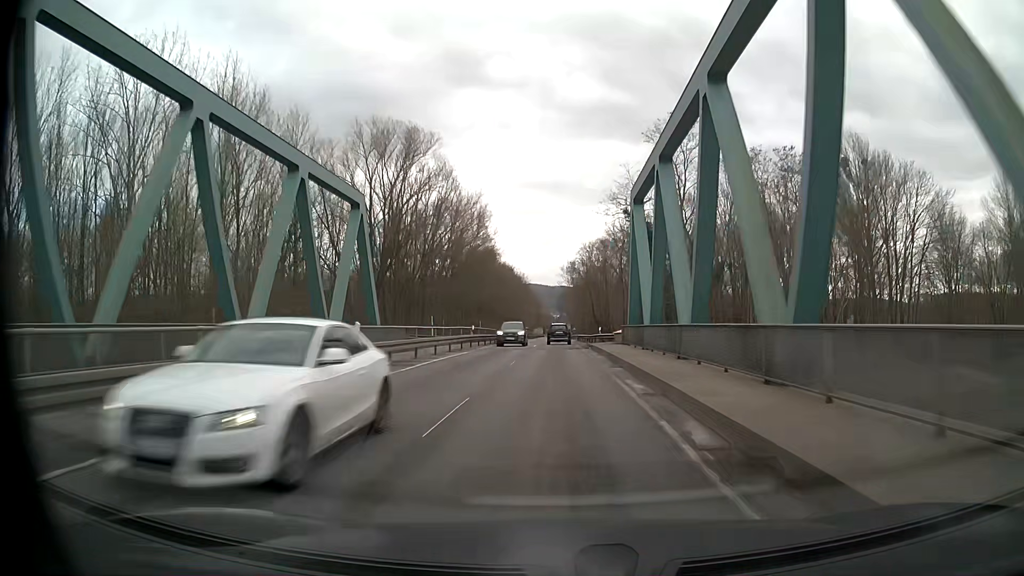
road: tertiary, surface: asphalt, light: Day
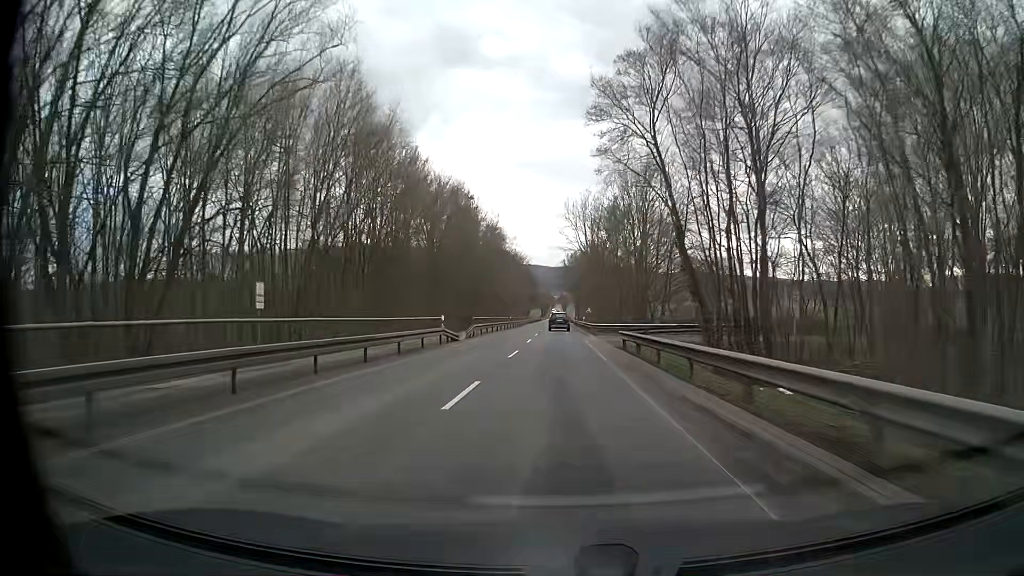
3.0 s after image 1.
(+0.2, +59.3) m; +1°
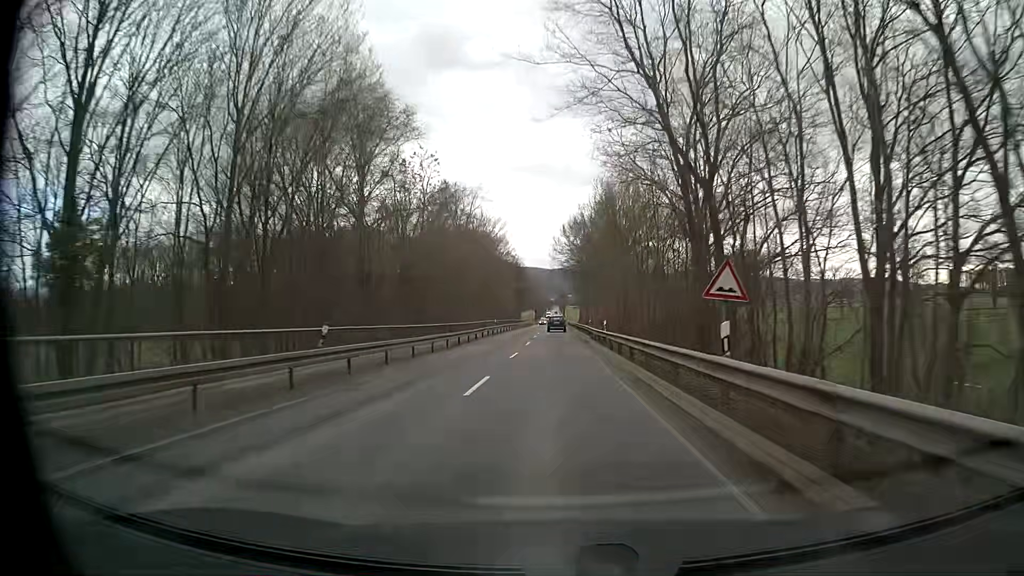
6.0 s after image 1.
(-0.5, +57.6) m; -1°
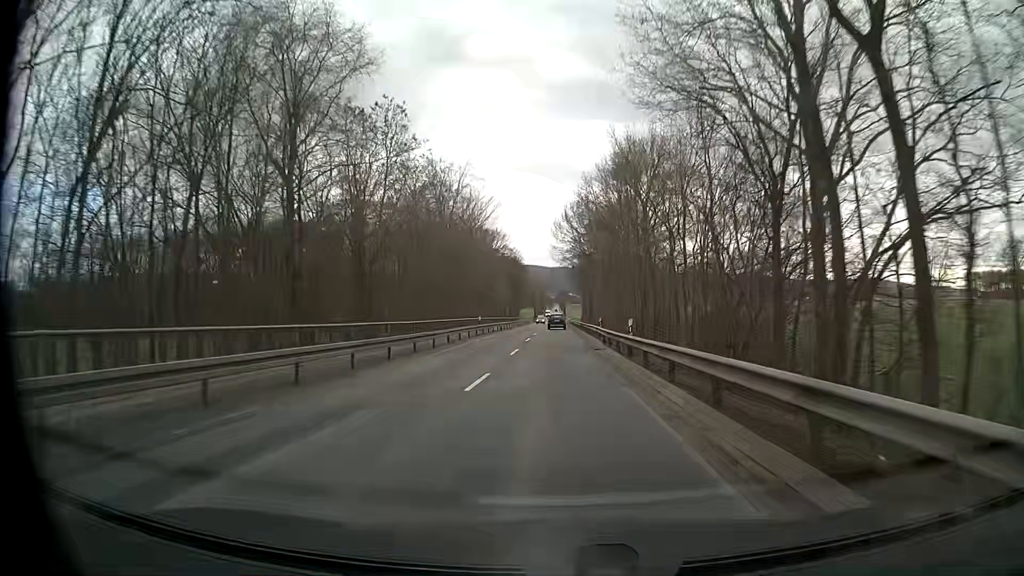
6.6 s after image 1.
(+0.1, +11.8) m; 0°
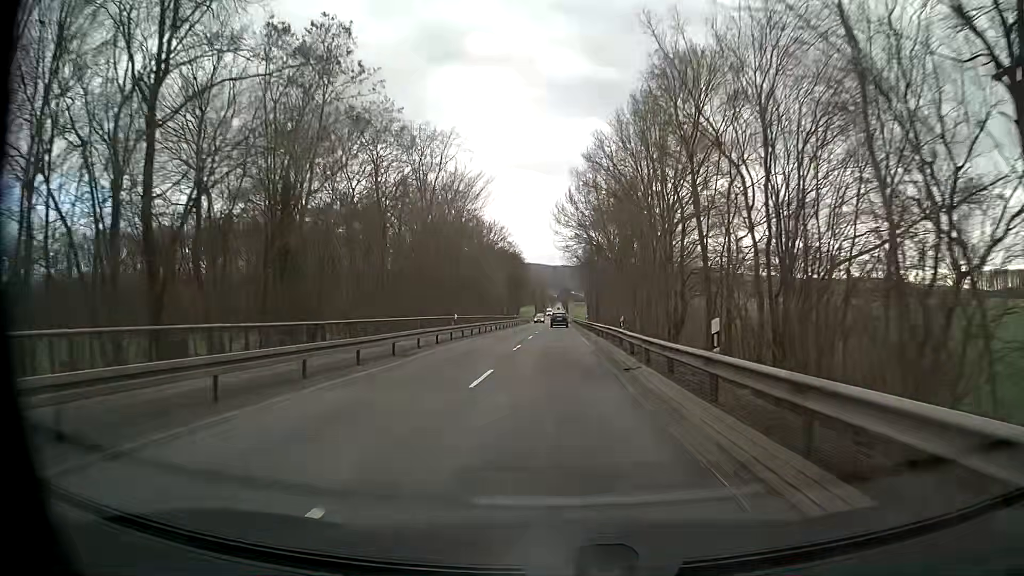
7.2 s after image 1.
(-0.1, +11.8) m; 0°
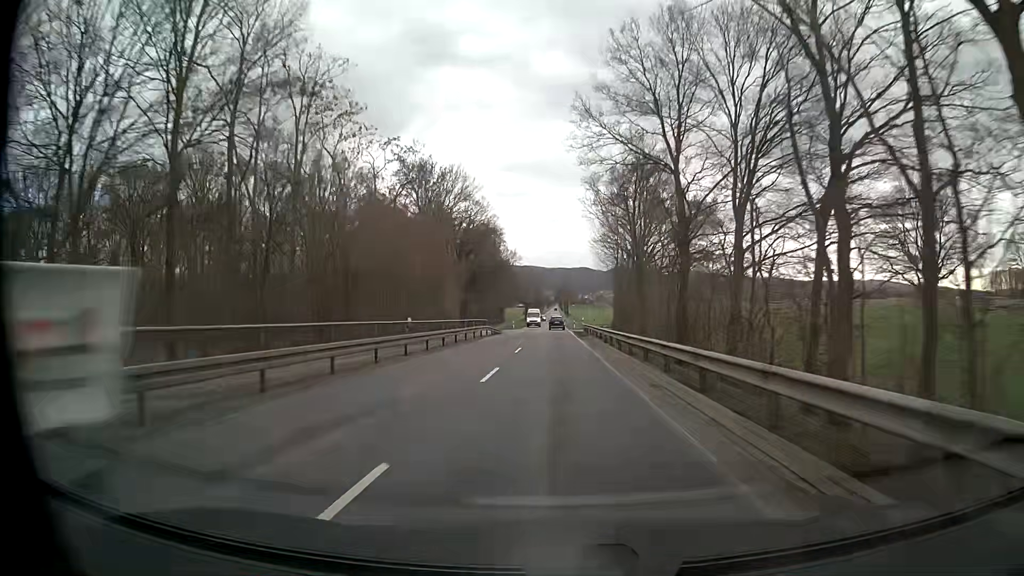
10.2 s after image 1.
(-0.4, +58.7) m; -1°
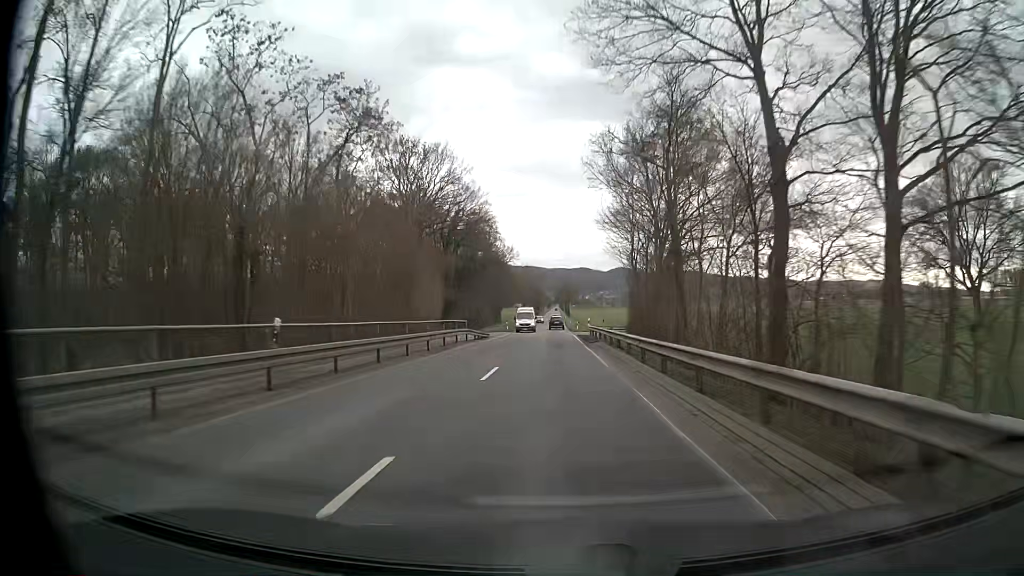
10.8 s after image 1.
(+0.1, +11.8) m; +1°
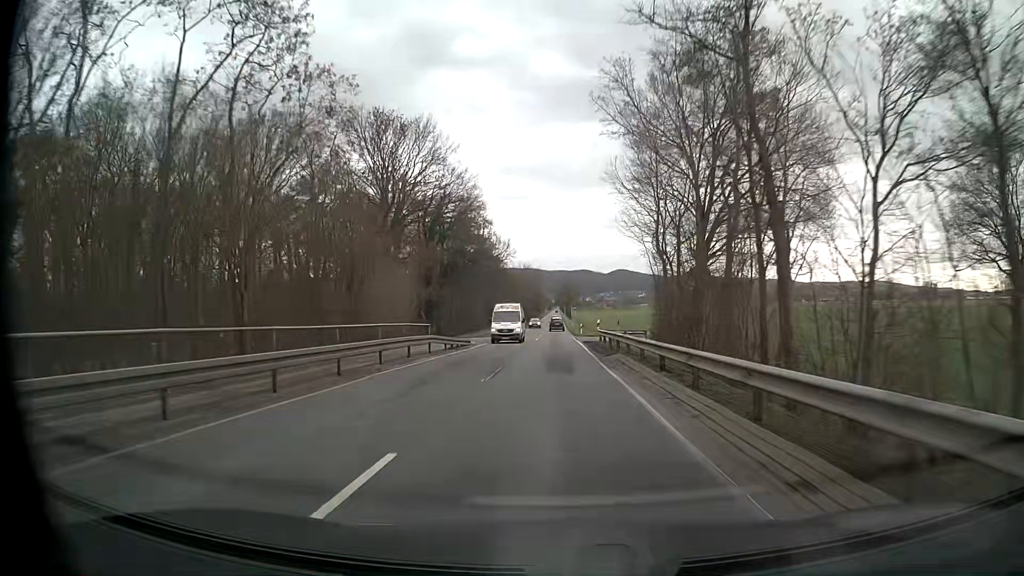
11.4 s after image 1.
(-0.2, +11.8) m; -1°
(0, +10) (0, +20) (0, +30) (0, +40) (0, +50) (0, +60) (0, +70) (0, +80) (0, +90) (0, +100) m
